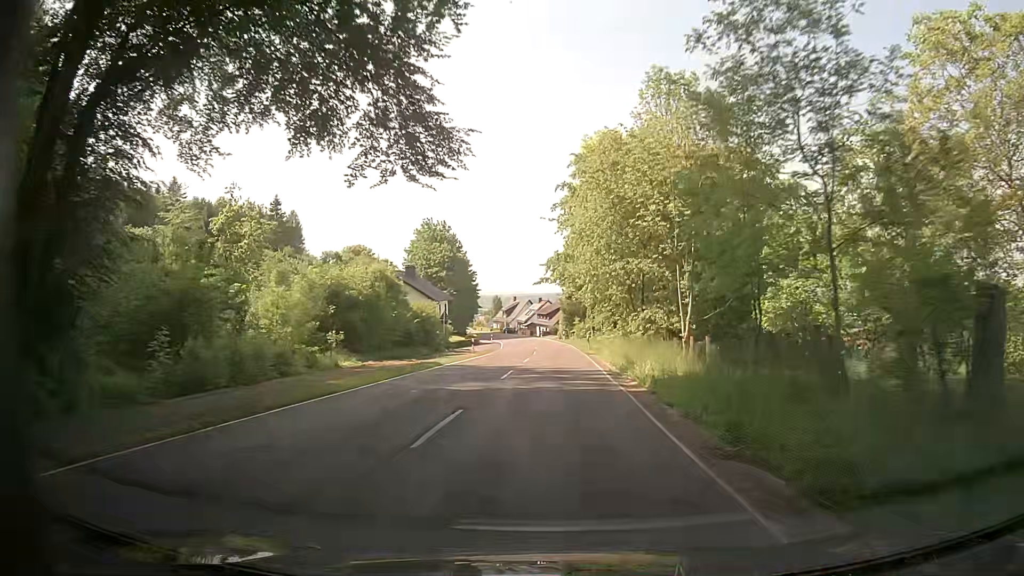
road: secondary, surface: asphalt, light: Day
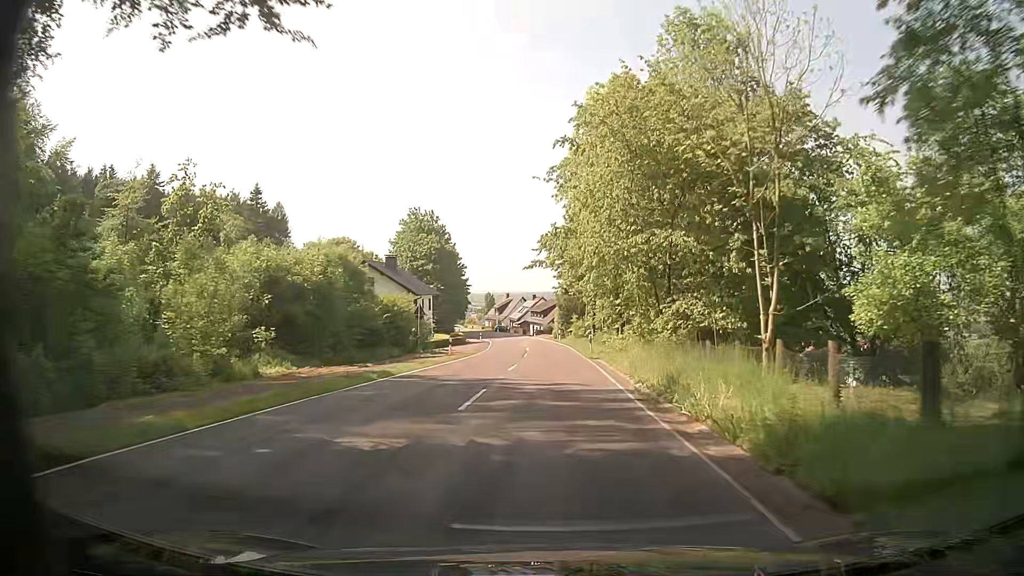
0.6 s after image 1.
(-0.1, +8.4) m; -1°
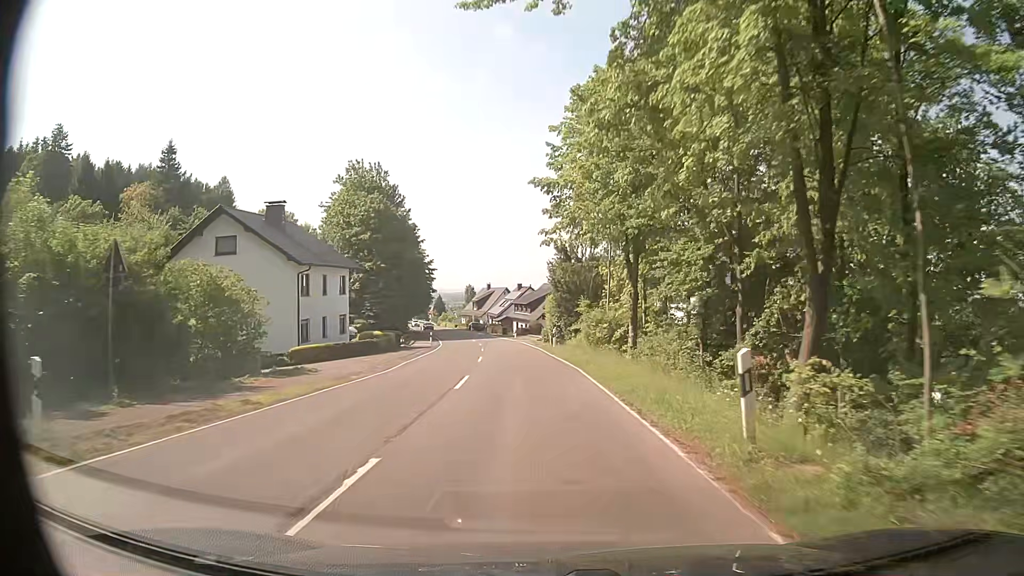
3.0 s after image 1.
(+0.9, +32.8) m; +2°
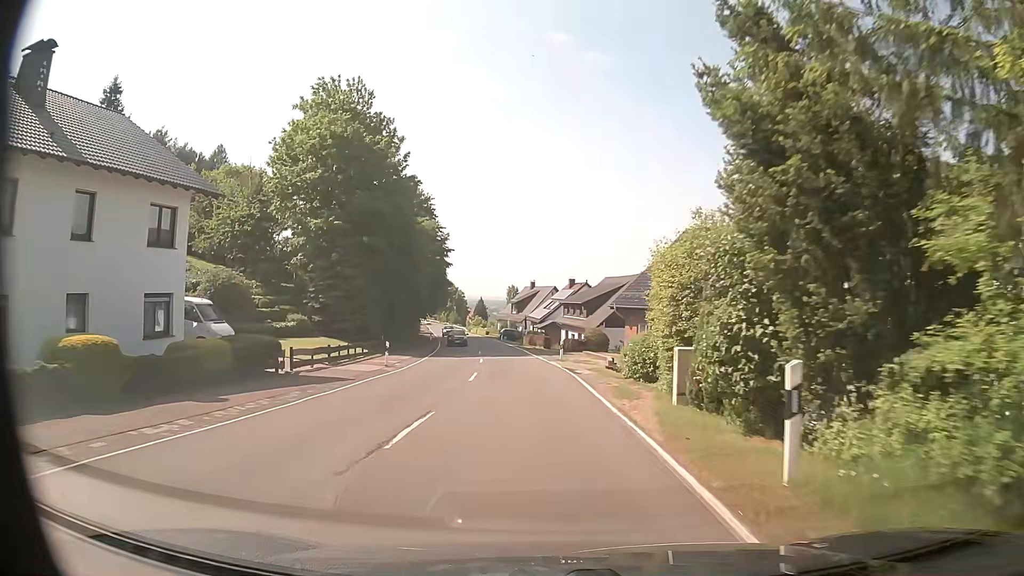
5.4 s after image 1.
(-1.2, +31.2) m; -4°
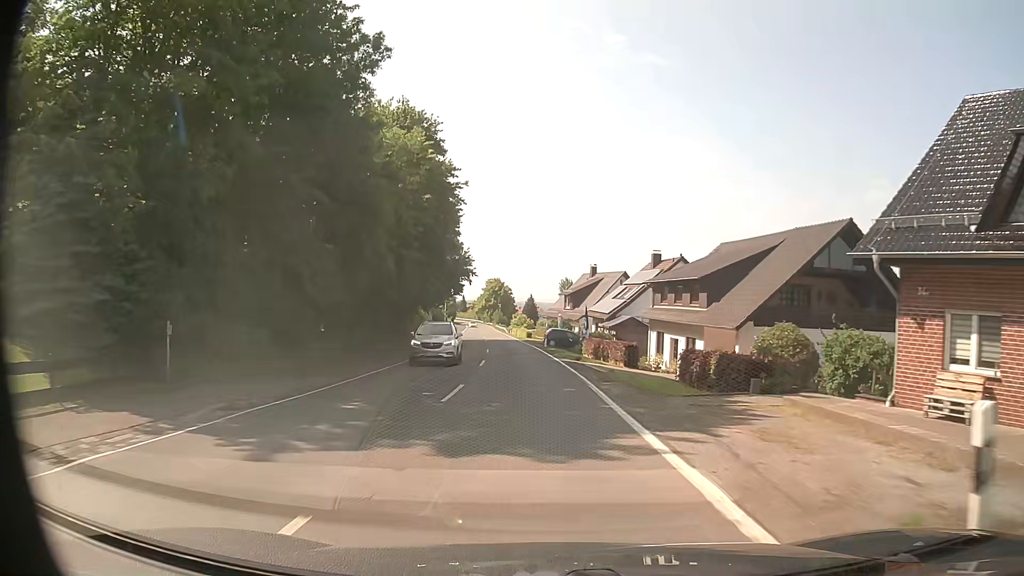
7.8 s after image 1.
(-1.2, +31.4) m; -5°
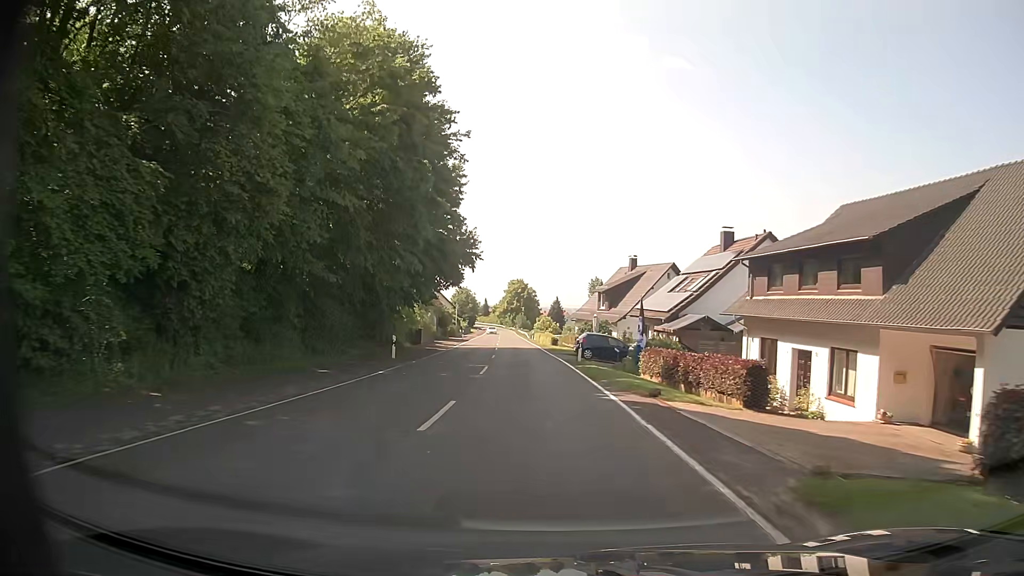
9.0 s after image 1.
(-0.3, +15.9) m; -3°
